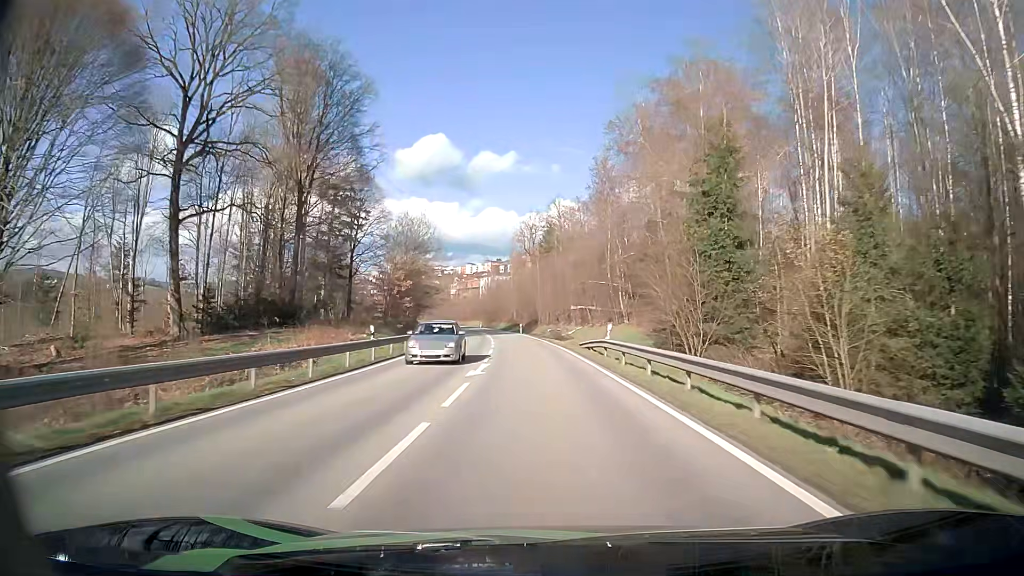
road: secondary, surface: asphalt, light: Day
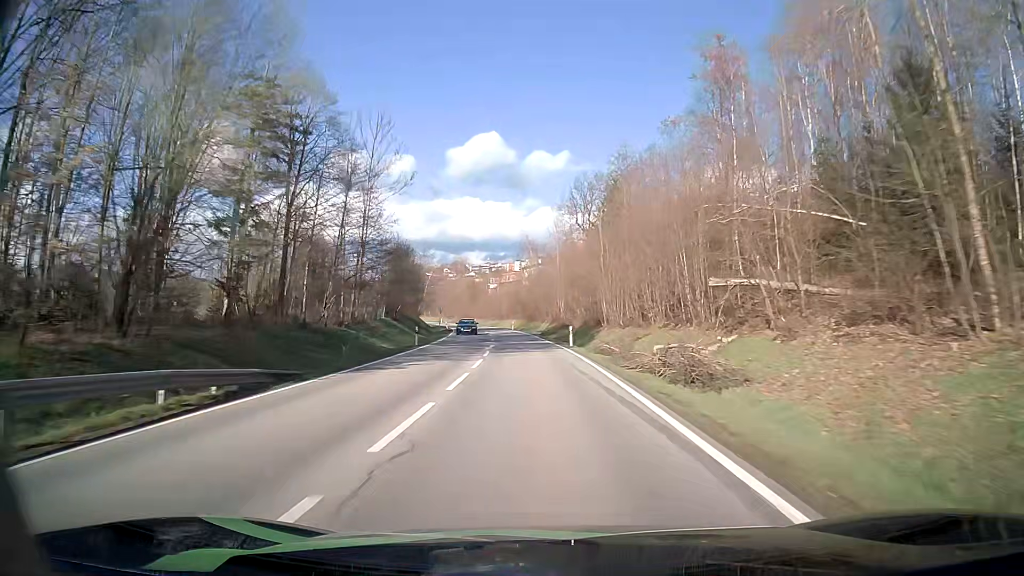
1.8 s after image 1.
(-1.4, +40.2) m; -4°
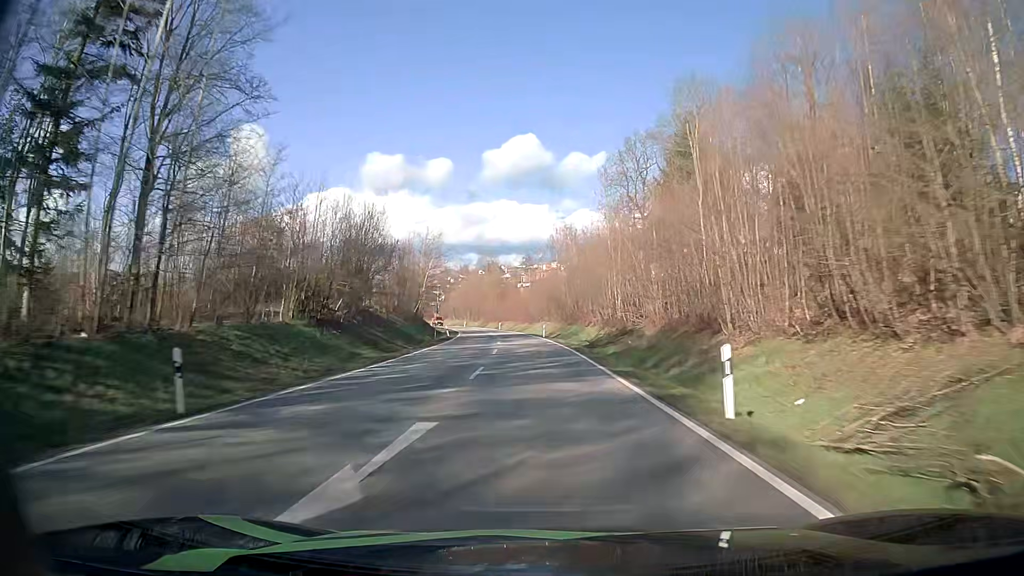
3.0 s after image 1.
(-0.8, +27.0) m; -3°
(0, +10) (0, +20) (-1, +30) (-1, +40) (-2, +50) (-3, +60) (-4, +70) (-6, +80) (-7, +90) (-9, +99) m
